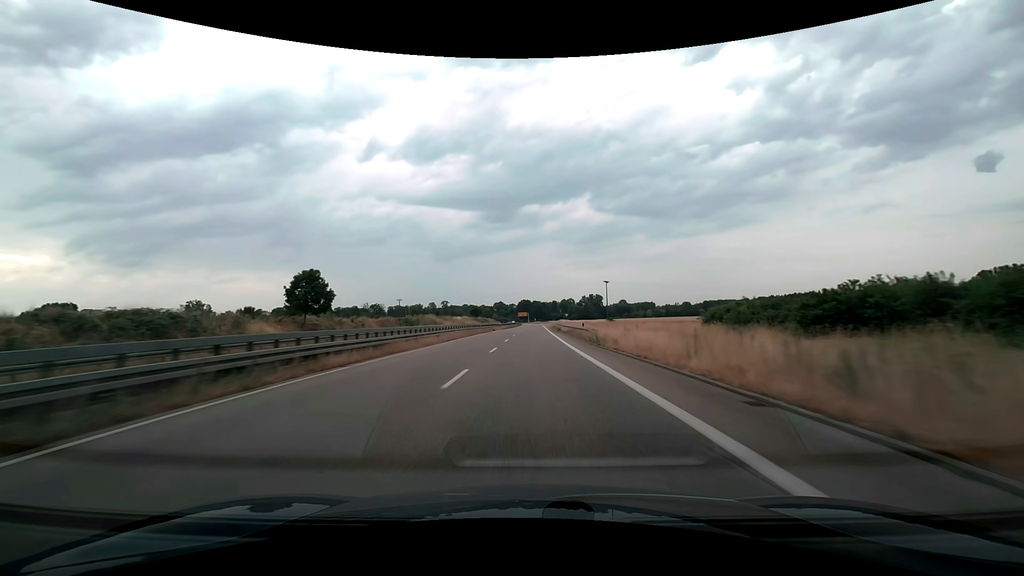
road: trunk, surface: asphalt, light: Day
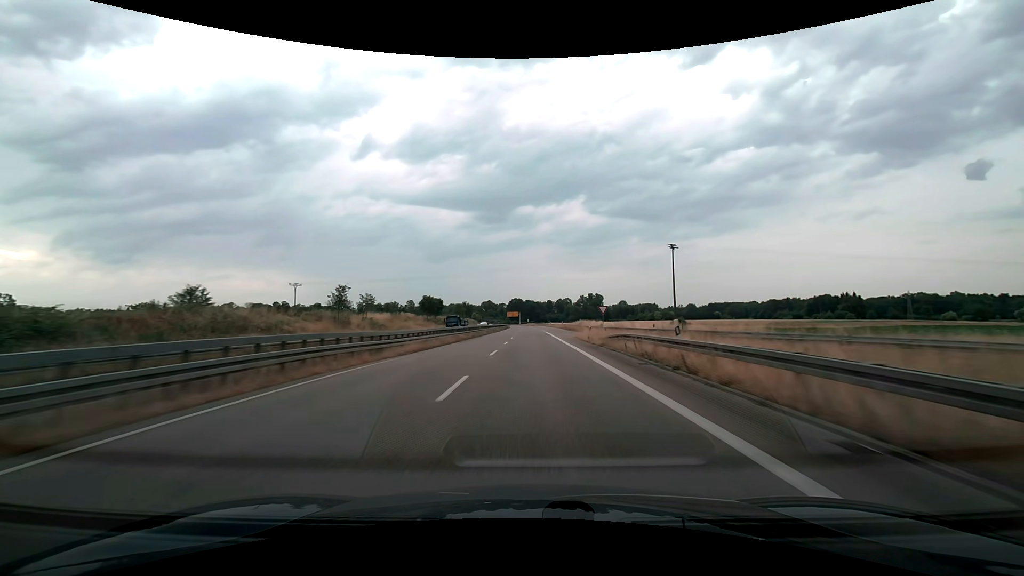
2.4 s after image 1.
(+0.6, +73.1) m; +1°
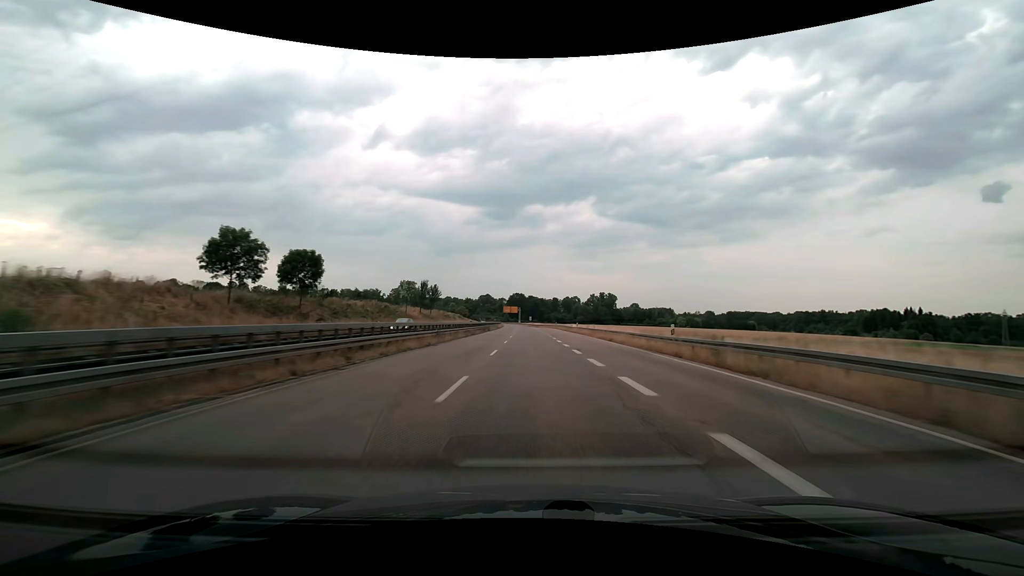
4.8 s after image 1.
(-0.1, +71.5) m; 0°
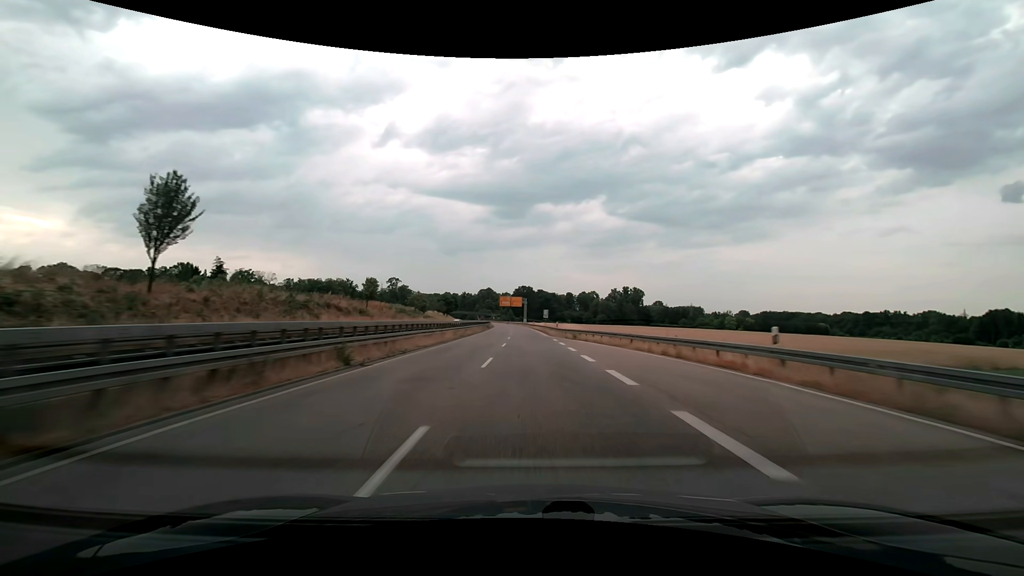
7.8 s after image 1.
(-0.6, +89.1) m; -1°
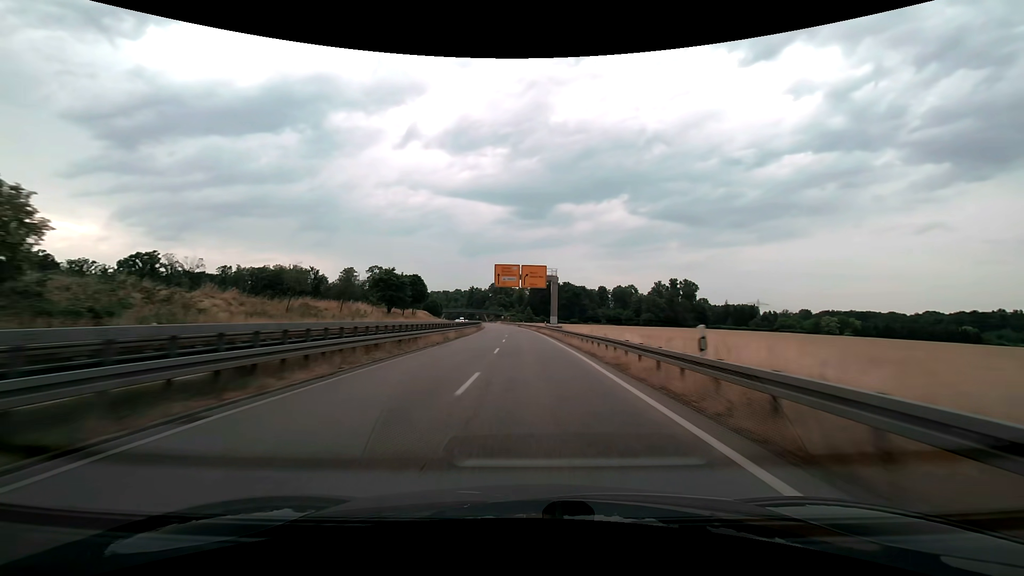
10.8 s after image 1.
(-1.5, +88.6) m; -2°
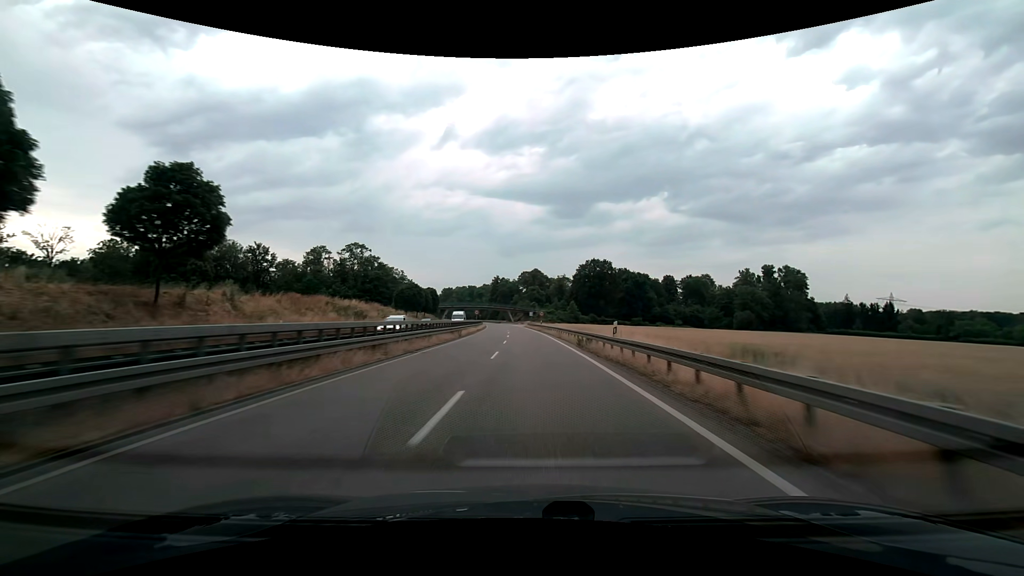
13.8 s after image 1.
(-2.8, +86.5) m; -4°
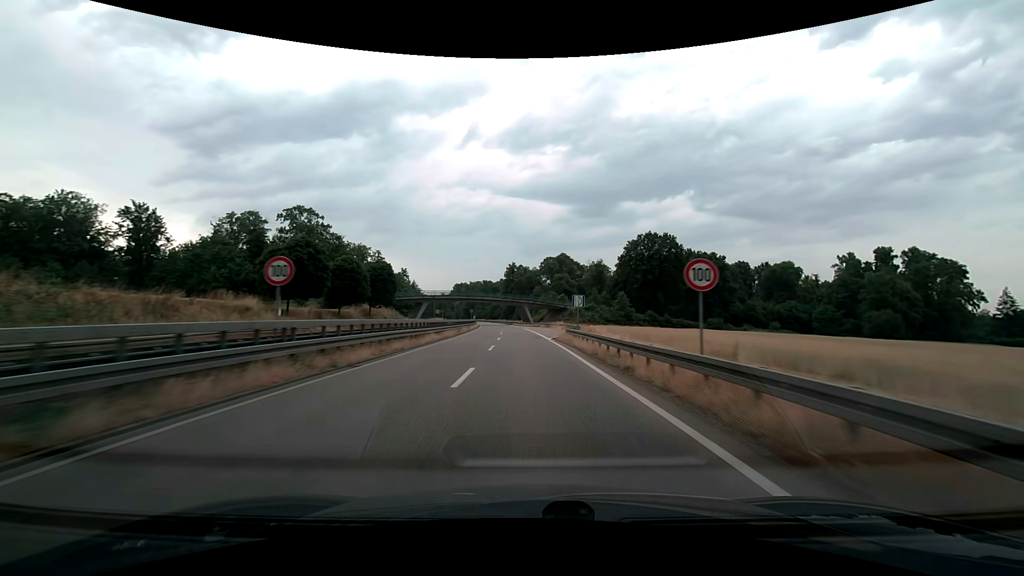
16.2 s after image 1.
(-1.3, +66.9) m; -3°
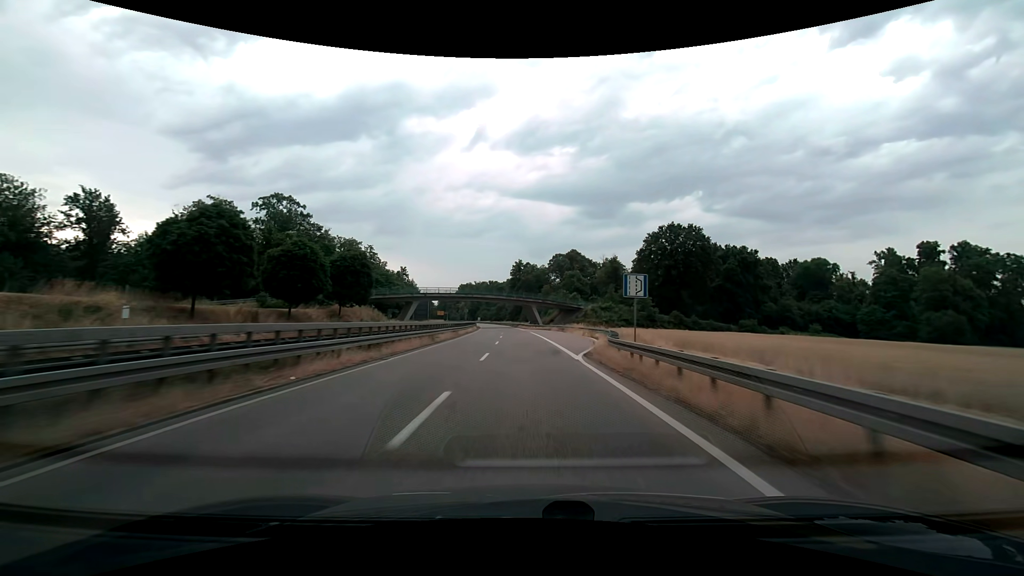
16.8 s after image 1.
(-0.1, +16.3) m; -1°
(0, +10) (0, +20) (0, +30) (-1, +40) (-1, +50) (-2, +60) (-2, +70) (-3, +80) (-4, +90) (-5, +100) m
